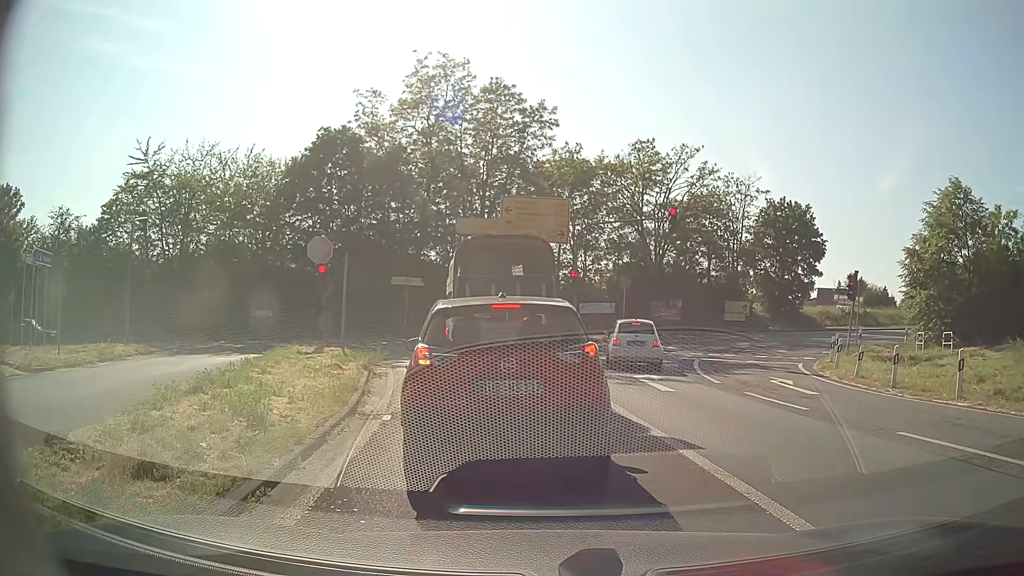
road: motorway_link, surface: asphalt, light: Day
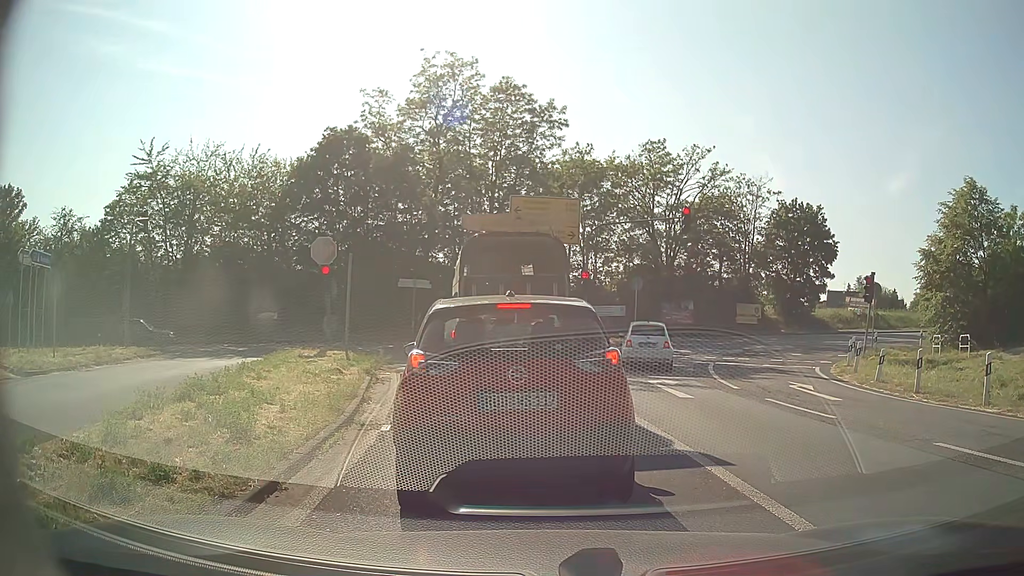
(0.0, +0.8) m; 0°
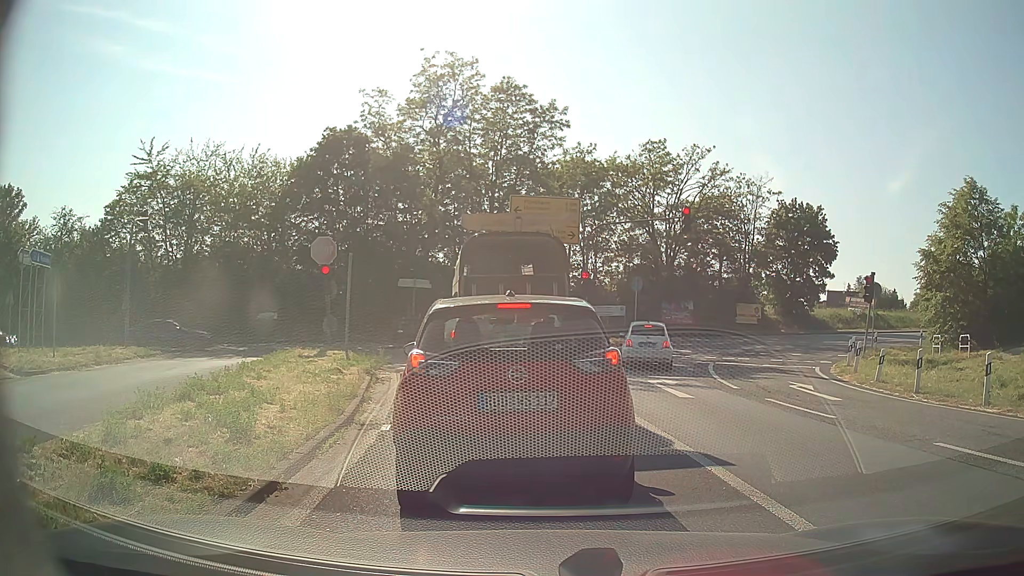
(0.0, 0.0) m; 0°
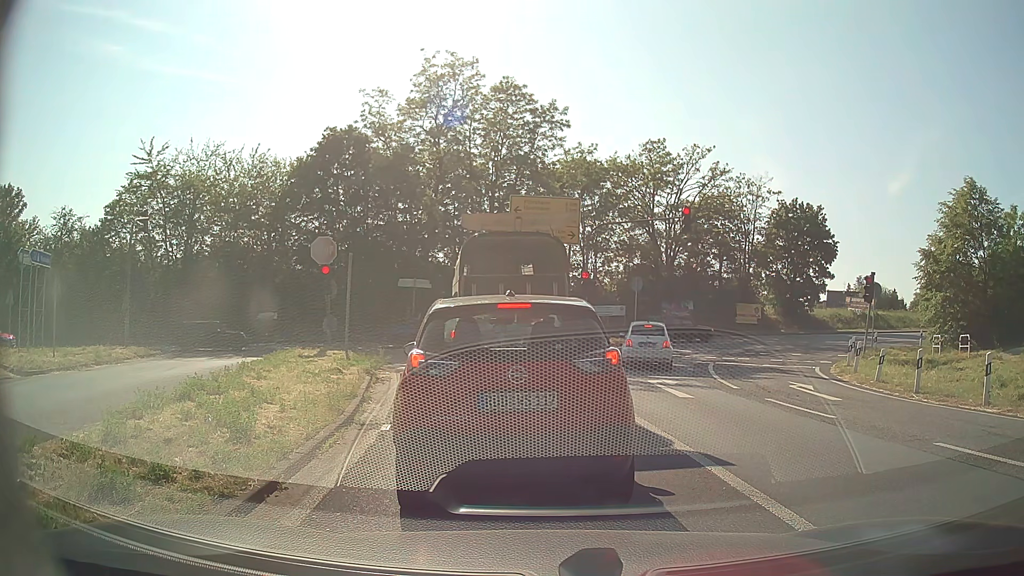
(0.0, 0.0) m; 0°
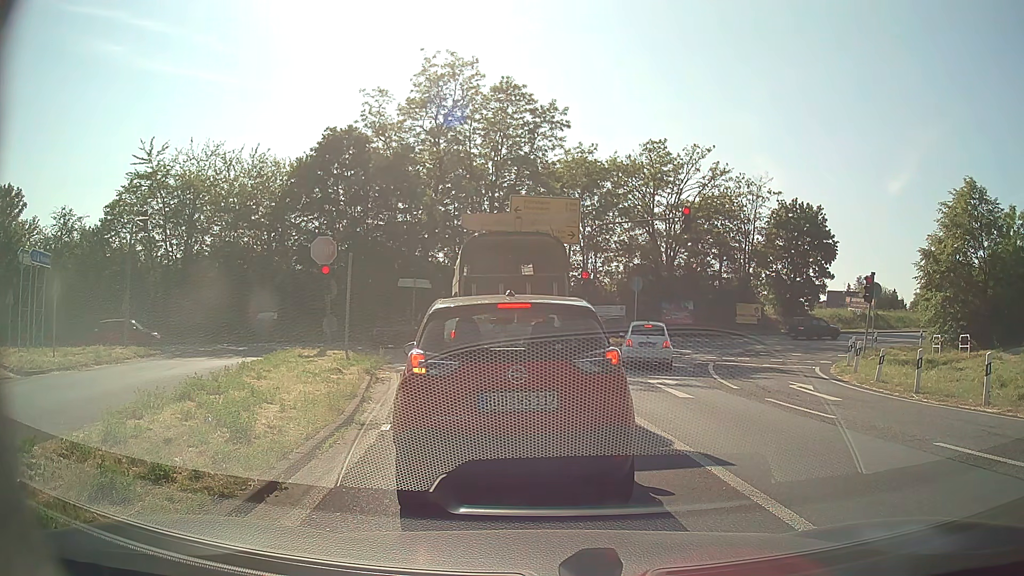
(0.0, 0.0) m; 0°
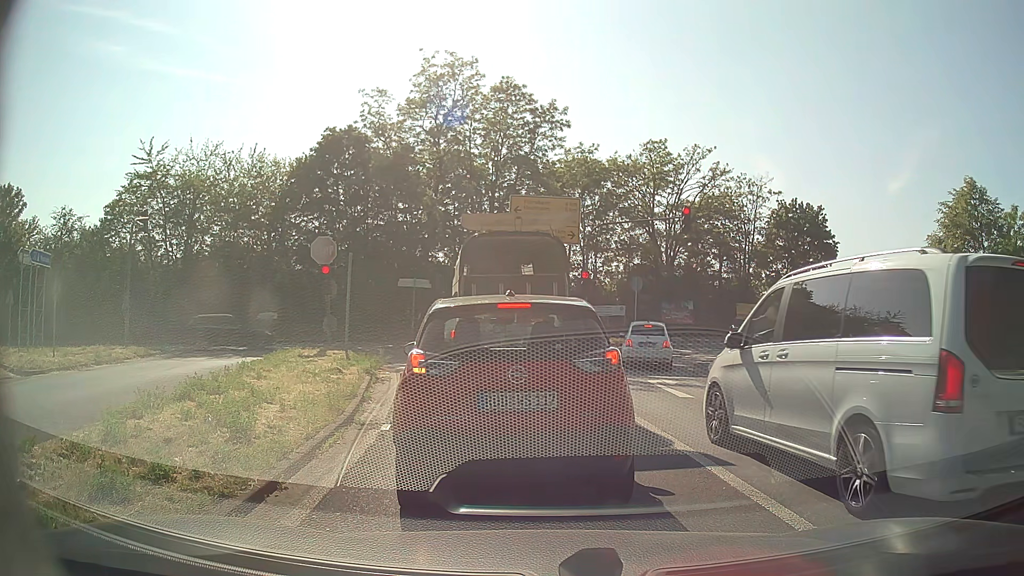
(0.0, 0.0) m; 0°
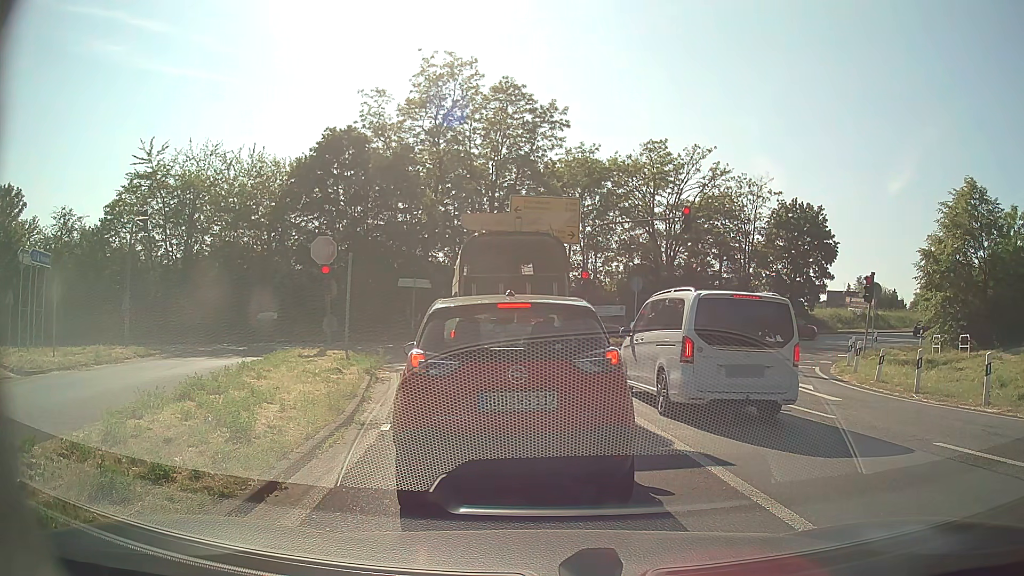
(0.0, 0.0) m; 0°
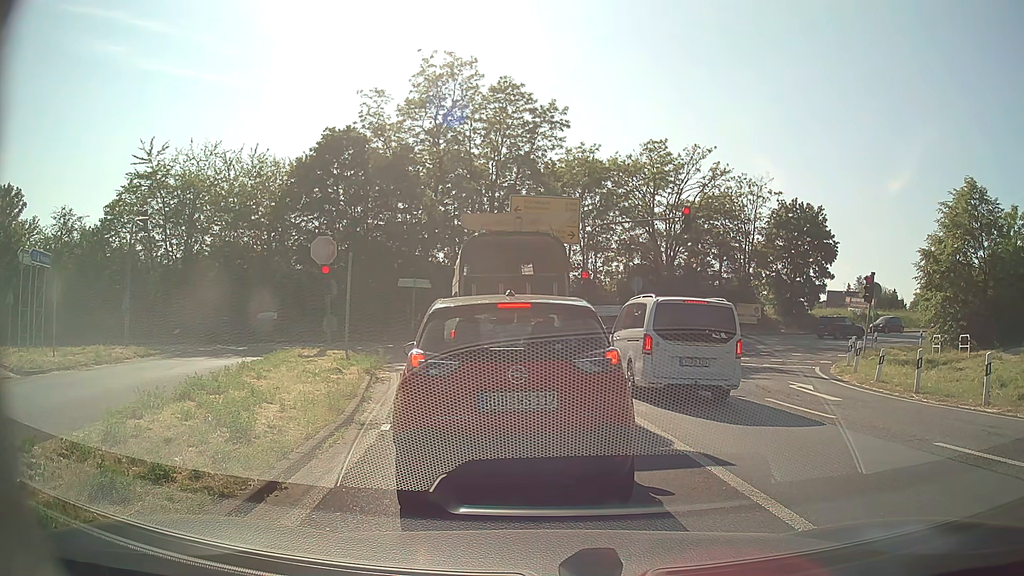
(0.0, 0.0) m; 0°
(-1, +10) (-3, +20) (-7, +29) (-15, +34) (-25, +33) (-34, +29) (-43, +25) (-52, +20) (-61, +16) (-70, +11) m
